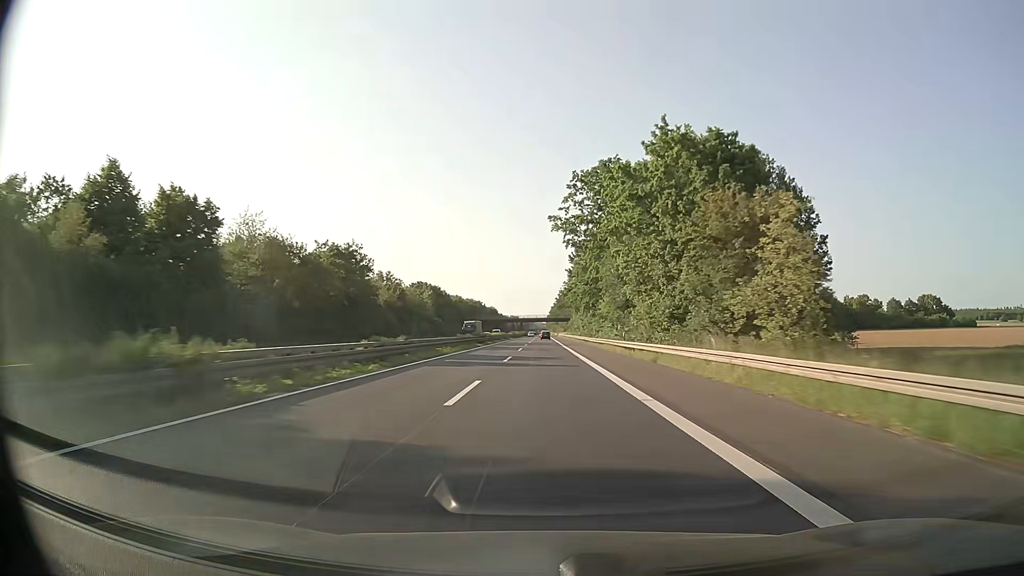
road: trunk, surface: asphalt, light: Day
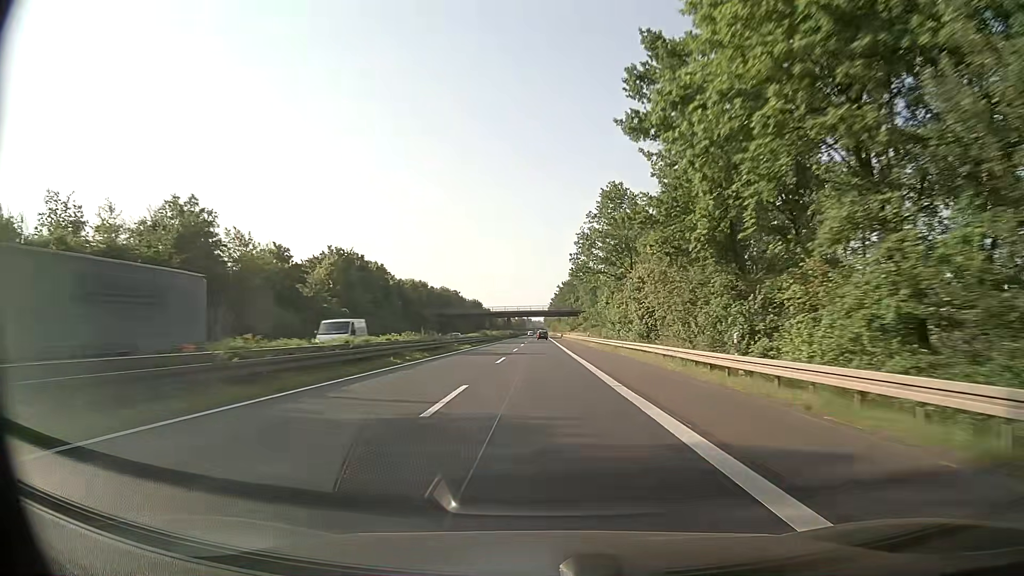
(0.0, +73.6) m; 0°
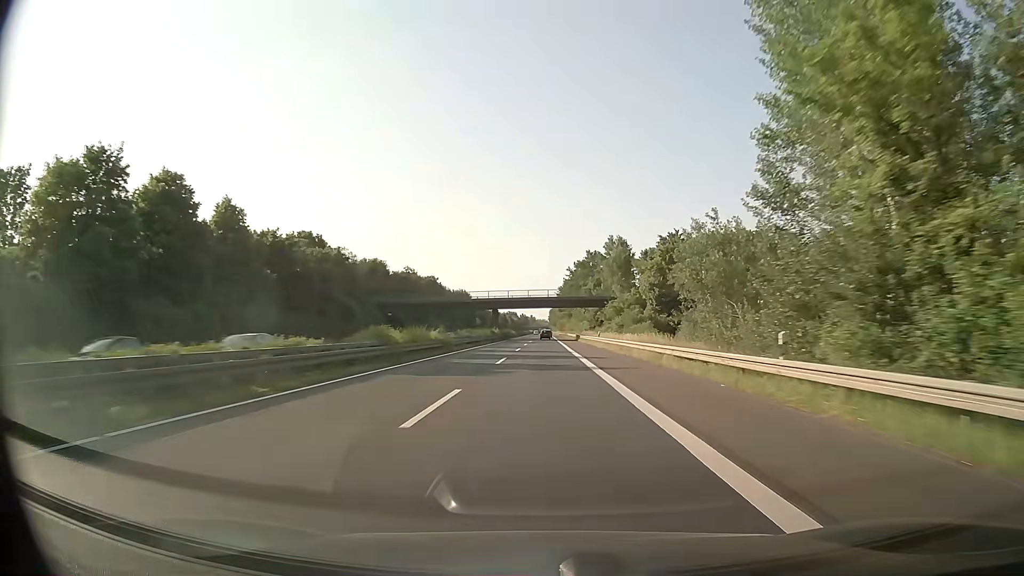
(-0.1, +55.4) m; 0°
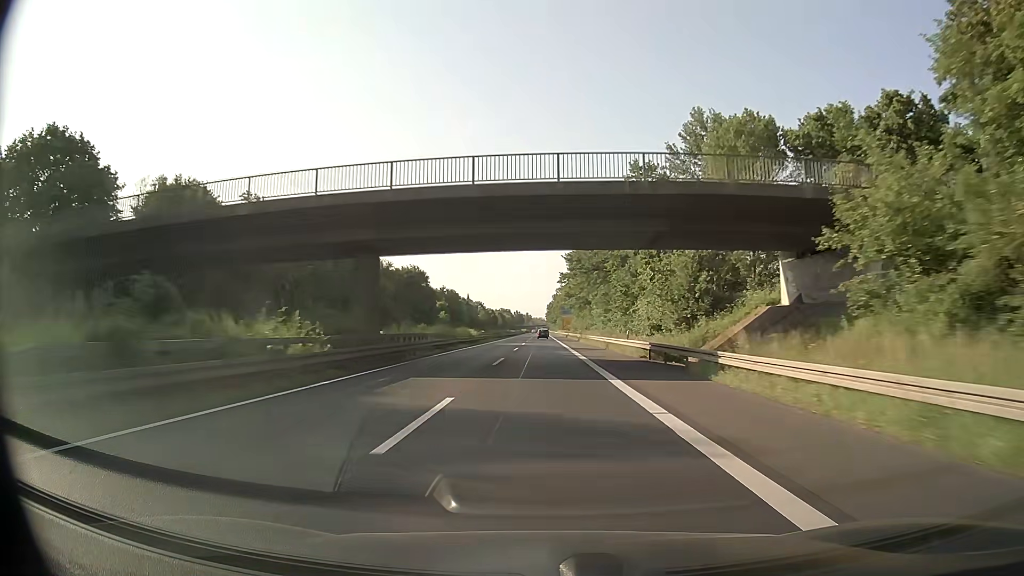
(+0.2, +74.2) m; 0°
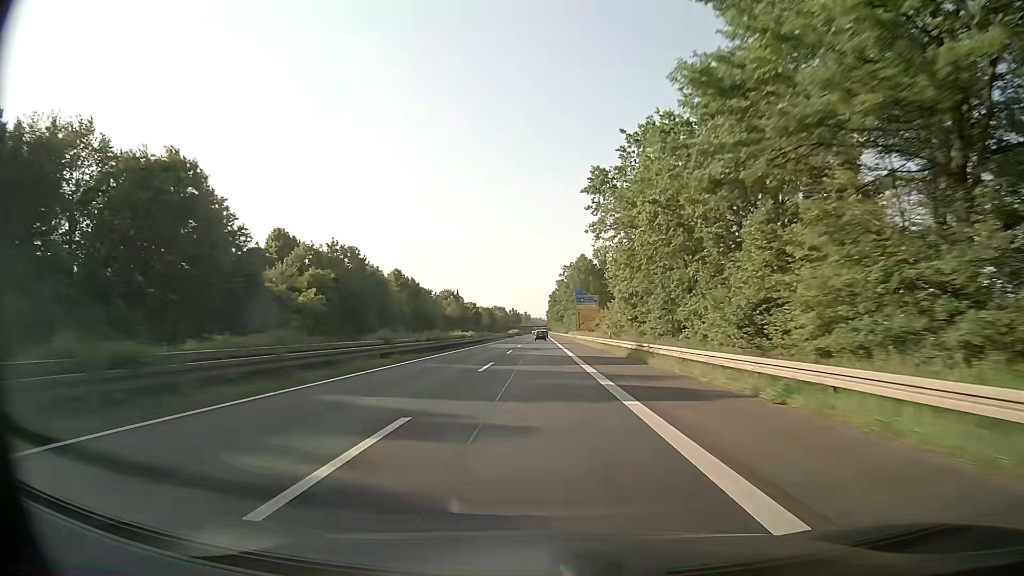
(0.0, +93.2) m; 0°
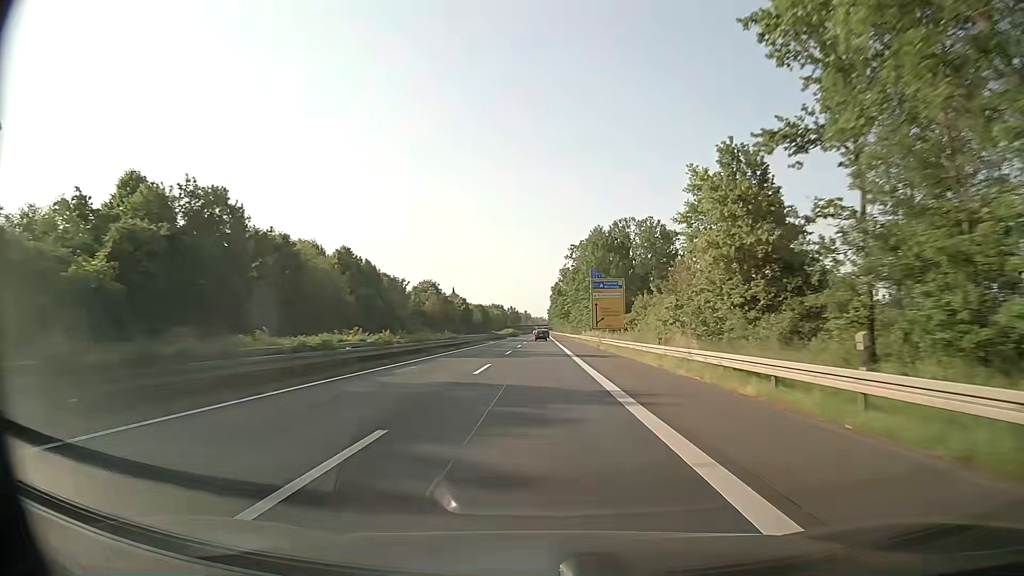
(-0.1, +37.4) m; 0°
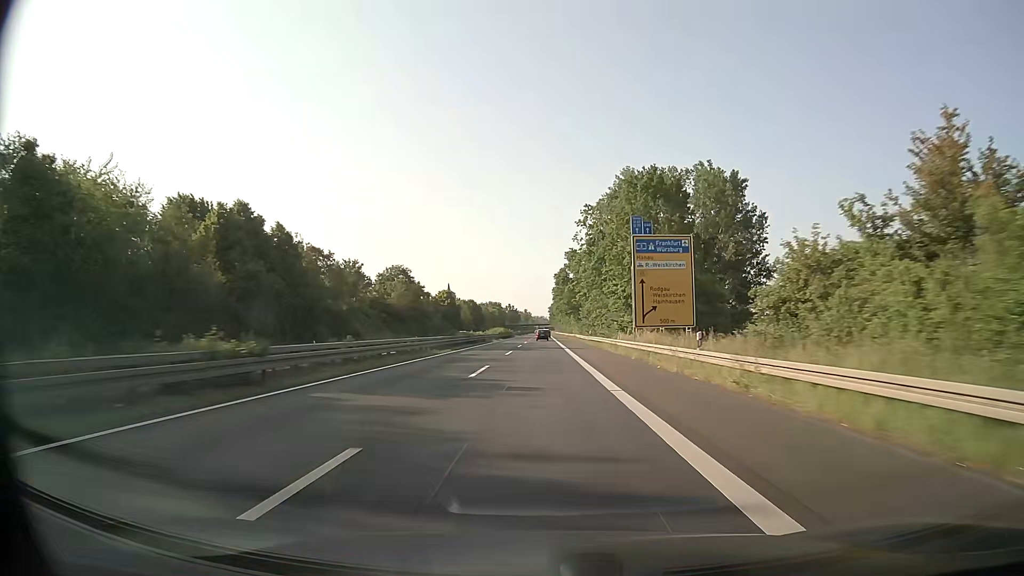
(0.0, +37.5) m; 0°
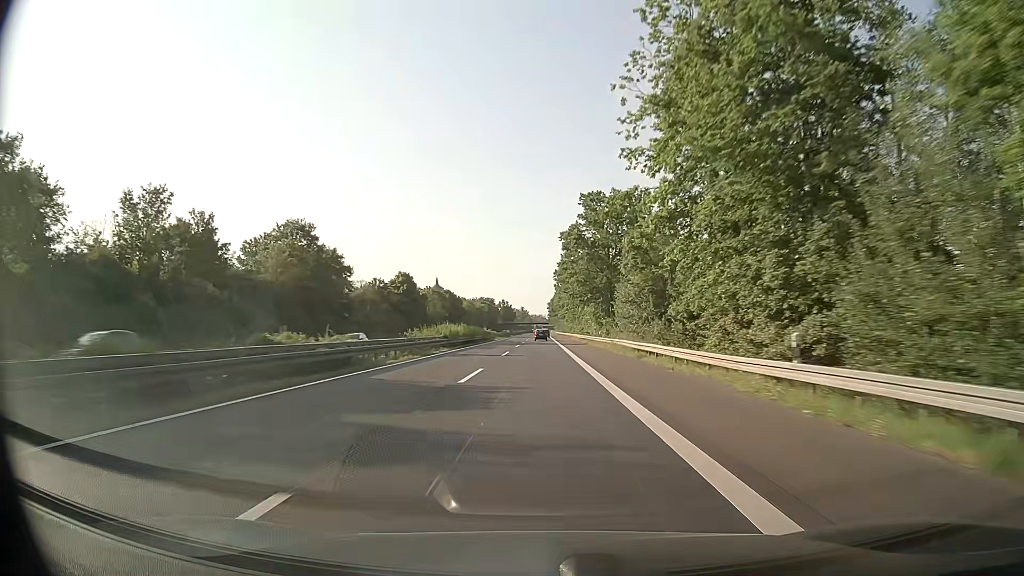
(+0.1, +56.3) m; 0°
(0, +10) (0, +20) (0, +30) (0, +40) (0, +50) (0, +60) (0, +70) (0, +80) (0, +90) (0, +100) m
